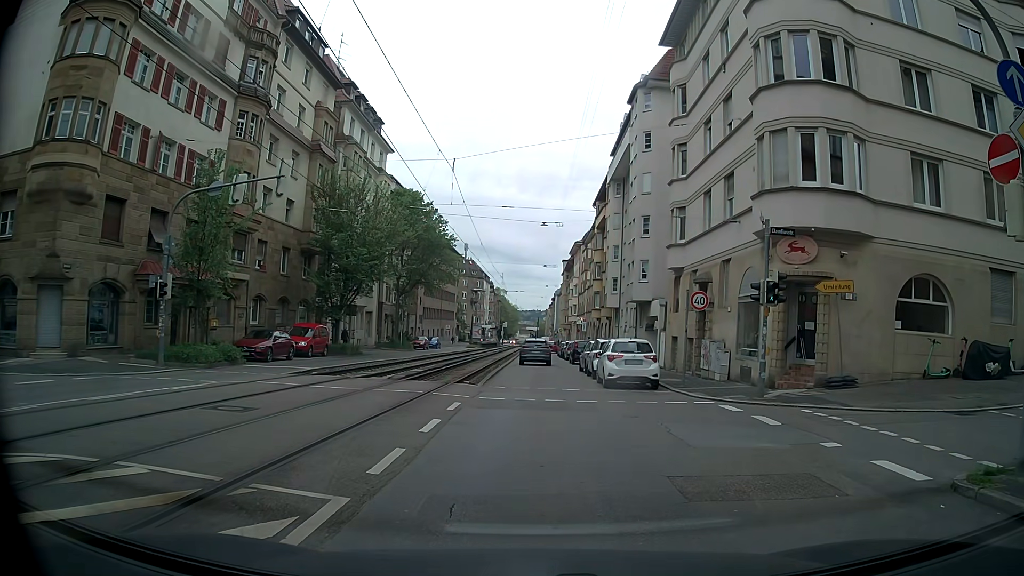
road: tertiary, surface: asphalt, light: Day
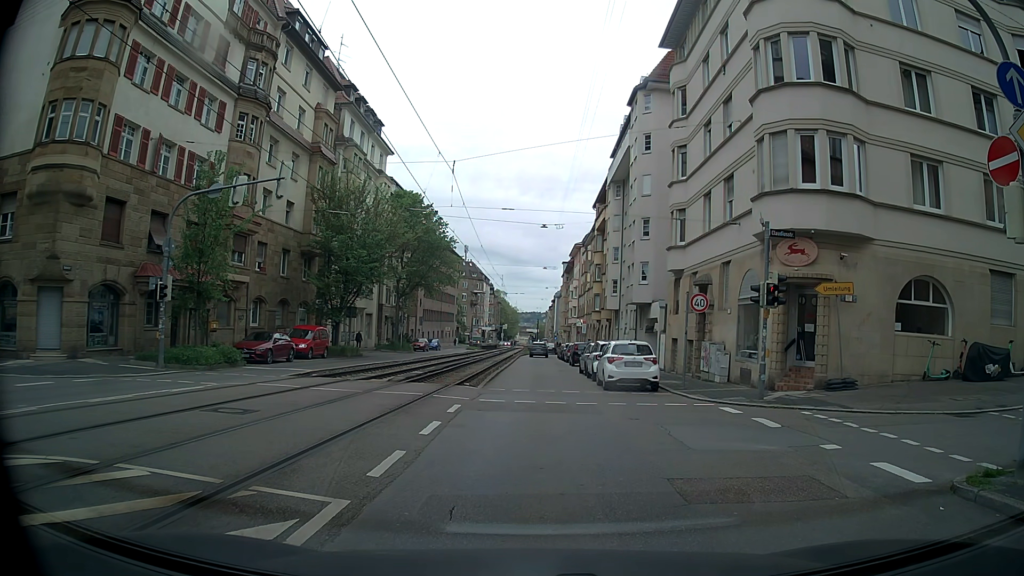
(0.0, +0.1) m; 0°
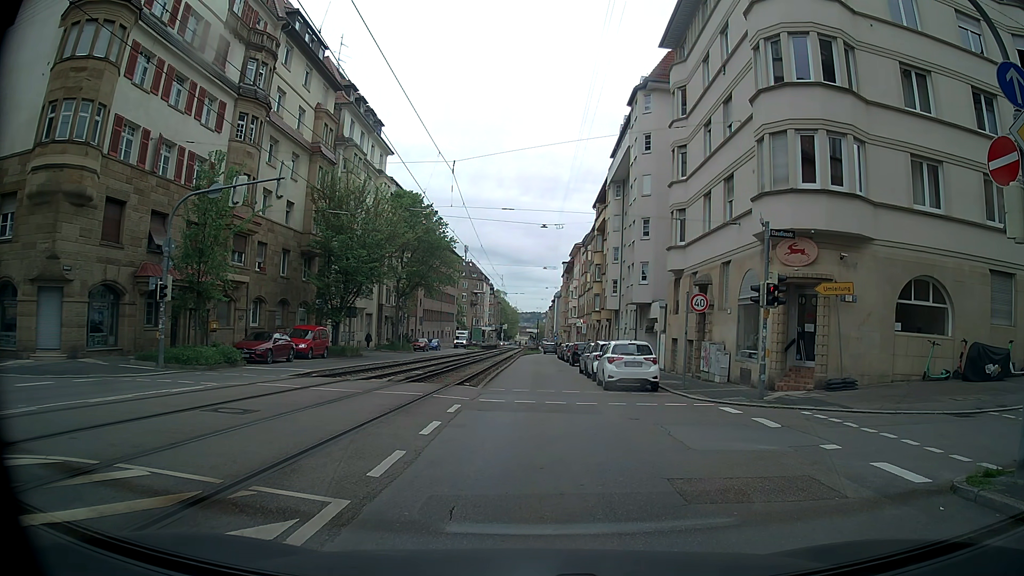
(0.0, 0.0) m; 0°
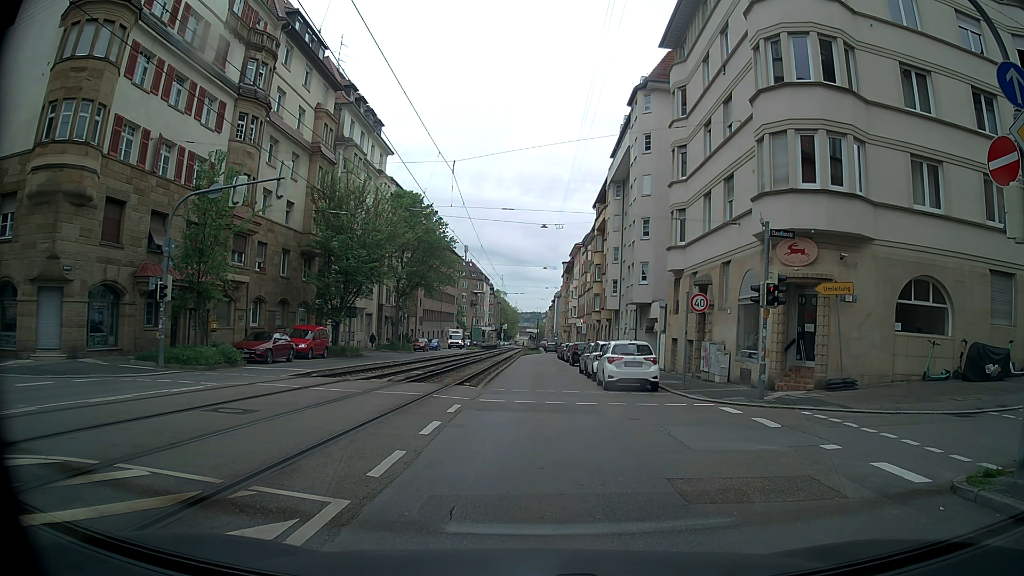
(0.0, 0.0) m; 0°
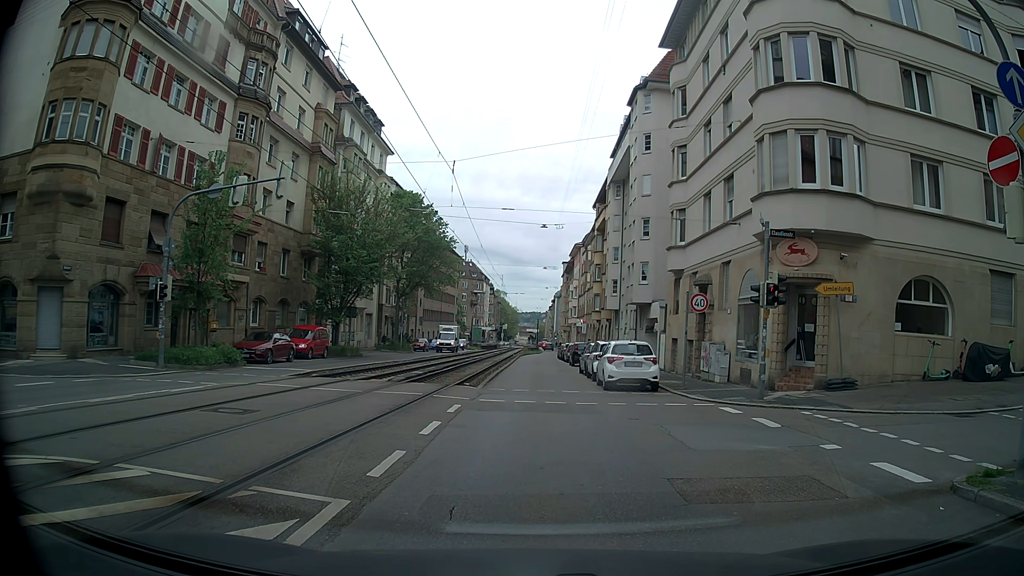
(0.0, 0.0) m; 0°
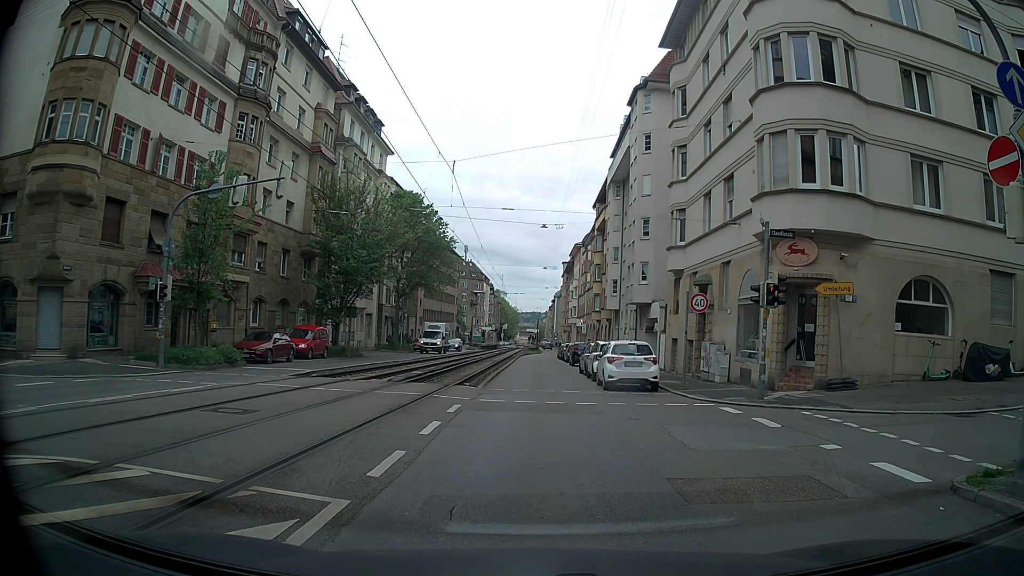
(0.0, 0.0) m; 0°
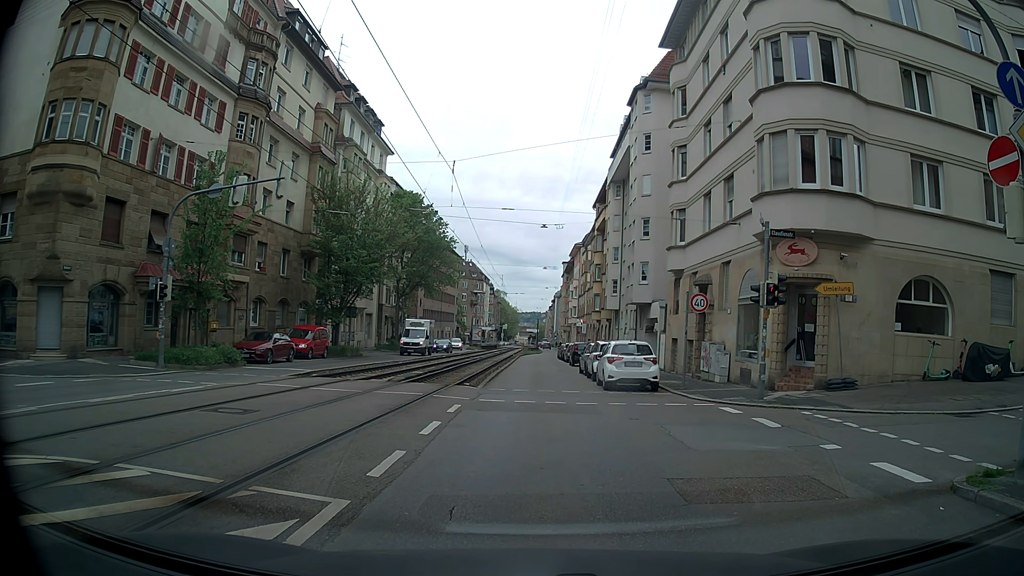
(0.0, 0.0) m; 0°
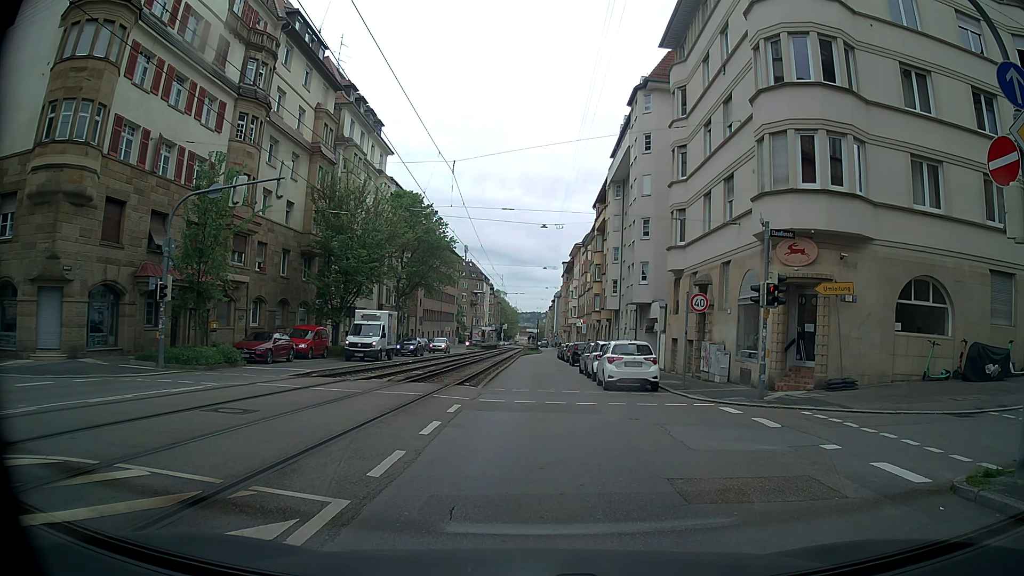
(0.0, 0.0) m; 0°
(0, +10) (+1, +20) (+1, +30) (+1, +40) (+2, +50) (+2, +60) (+2, +70) (+3, +80) (+5, +90) (+6, +100) m
